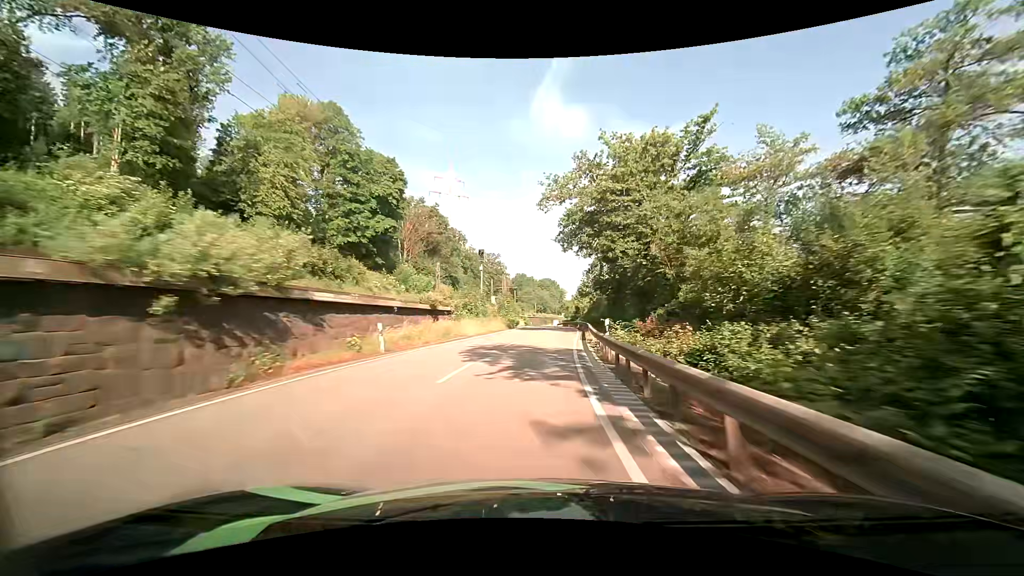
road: primary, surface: asphalt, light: Day
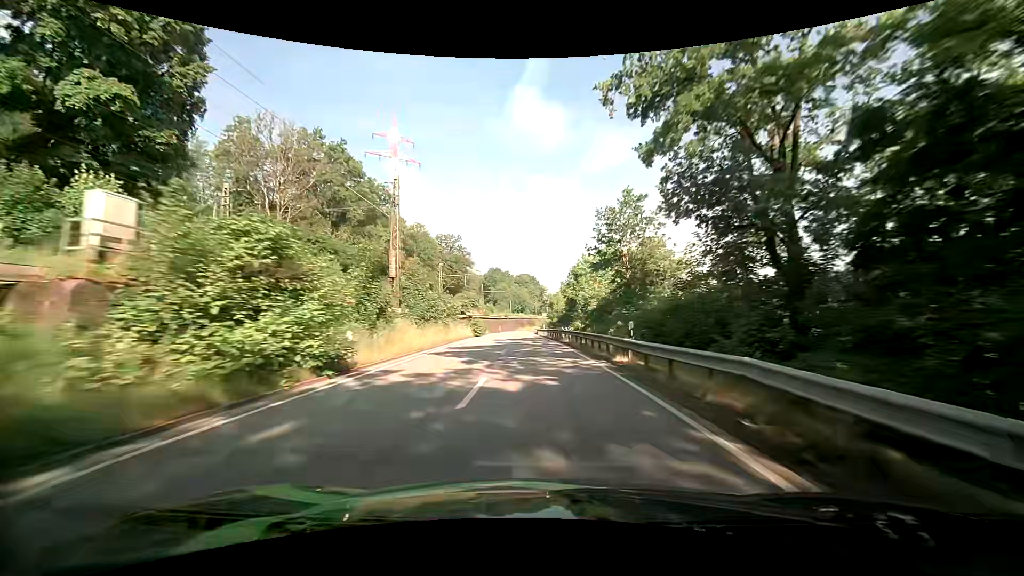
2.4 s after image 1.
(+1.6, +50.1) m; +2°
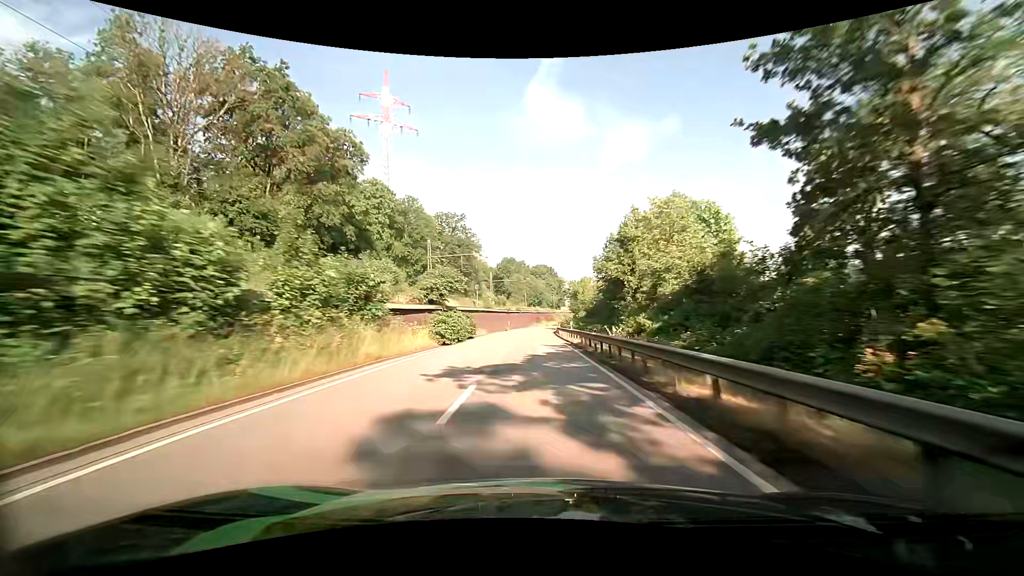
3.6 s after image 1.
(-0.3, +25.2) m; -1°
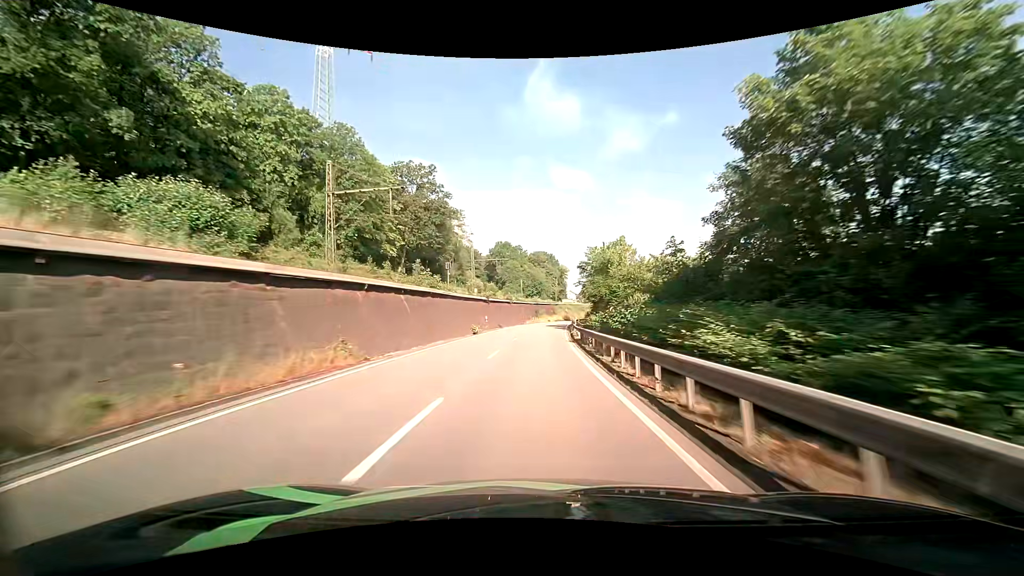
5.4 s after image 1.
(-0.3, +38.2) m; 0°
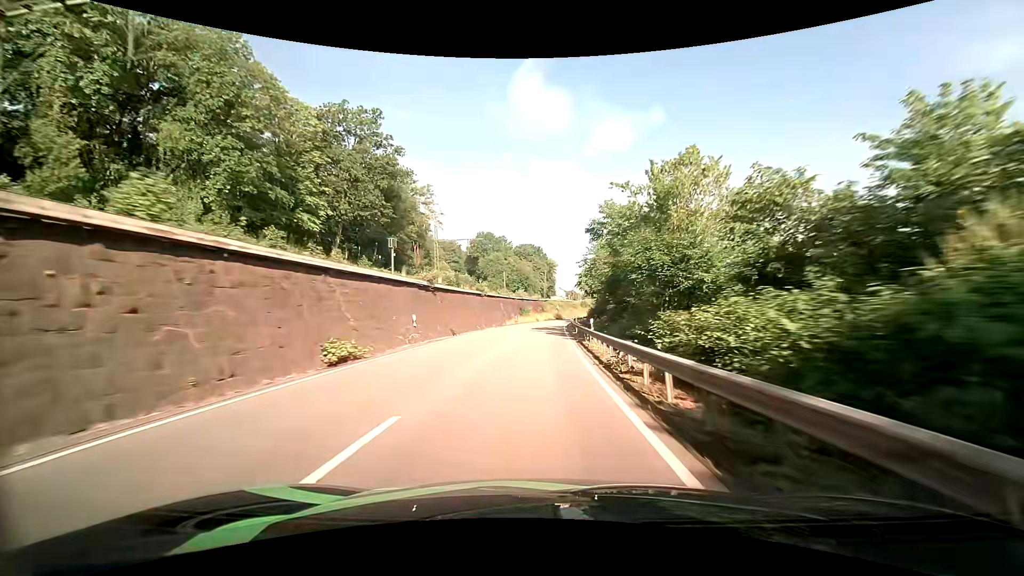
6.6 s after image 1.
(+0.4, +25.3) m; +2°
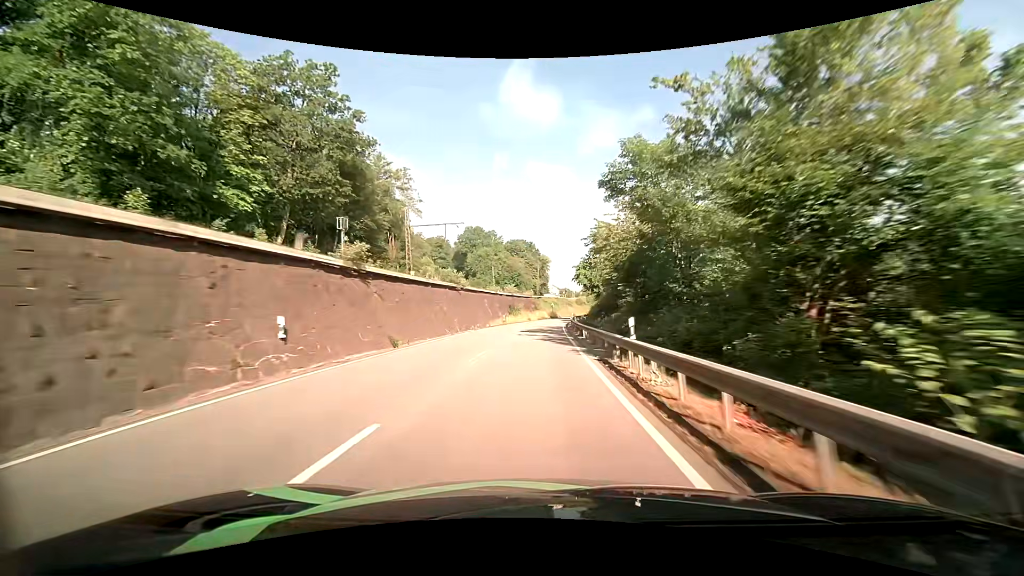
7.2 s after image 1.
(+0.1, +12.5) m; +1°
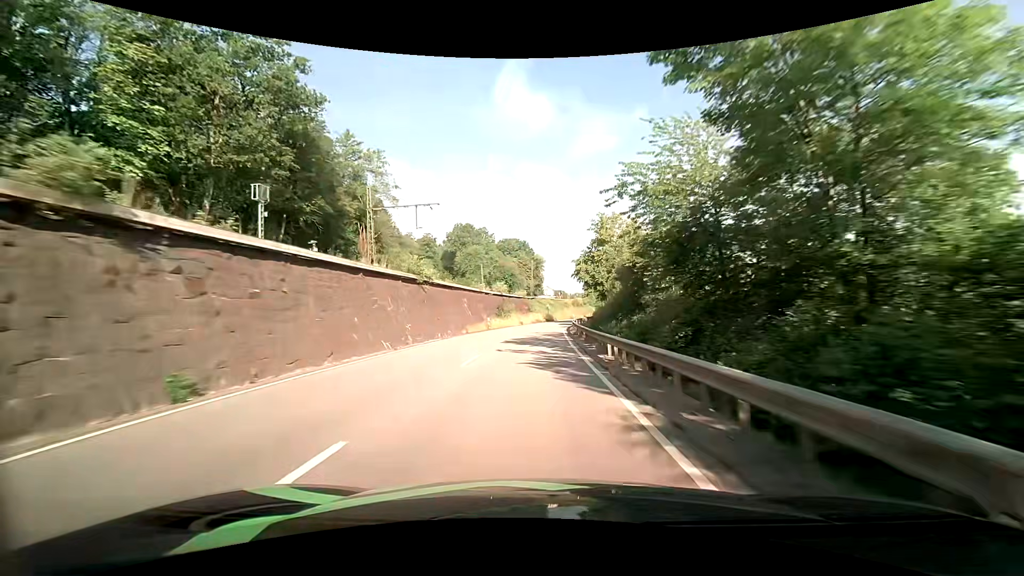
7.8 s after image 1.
(+0.1, +12.5) m; +1°
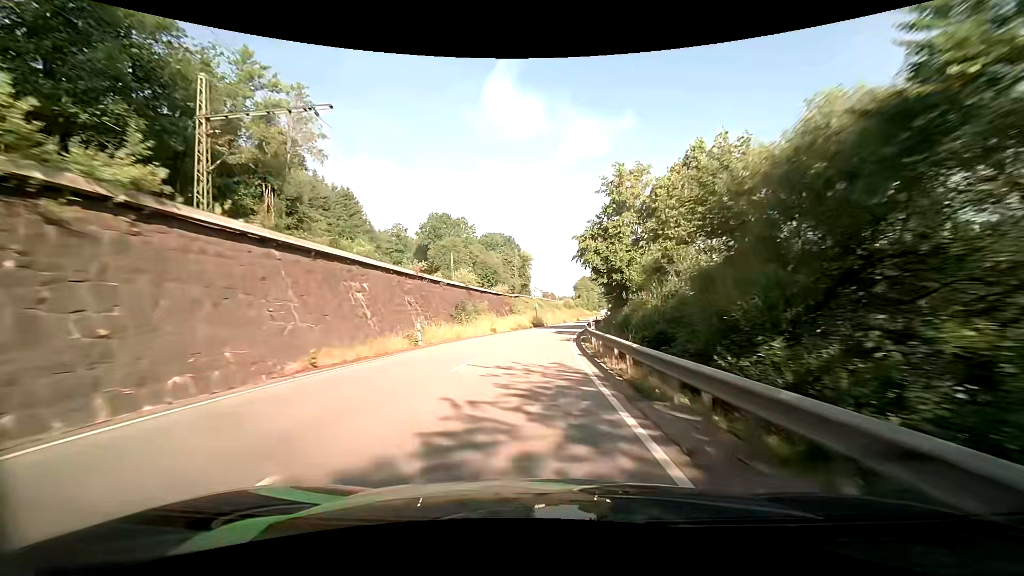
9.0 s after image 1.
(+0.2, +25.0) m; +1°
(0, +10) (0, +20) (+1, +30) (+2, +40) (+3, +50) (+4, +60) (+5, +70) (+7, +80) (+8, +90) (+10, +99) m
